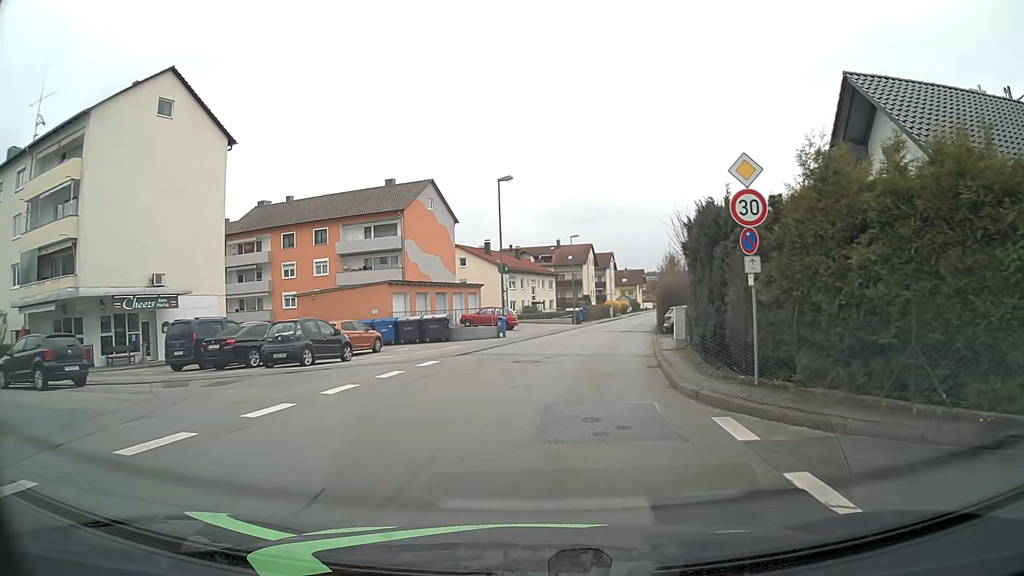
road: unclassified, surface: asphalt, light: Day
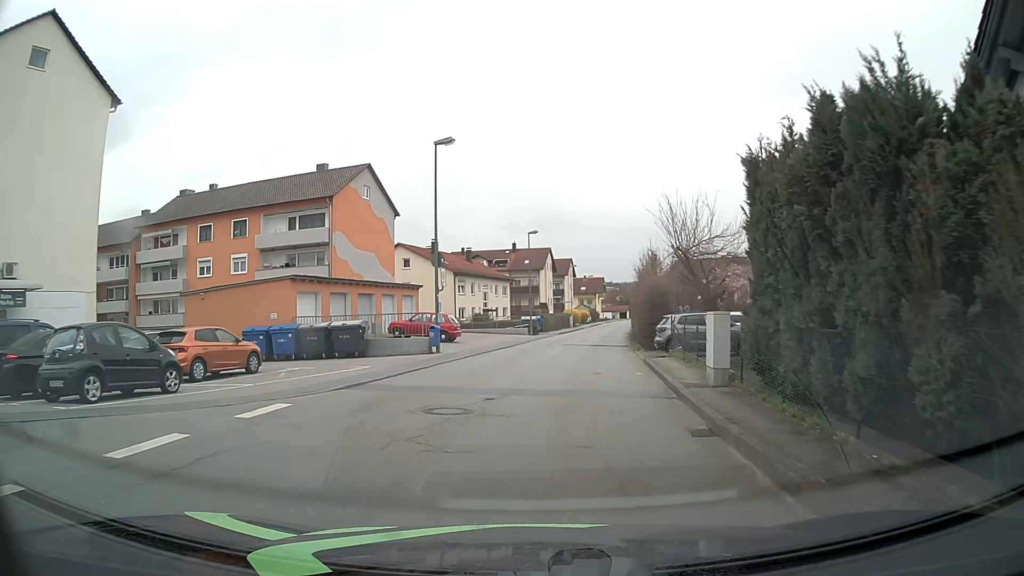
(+0.3, +8.9) m; +3°
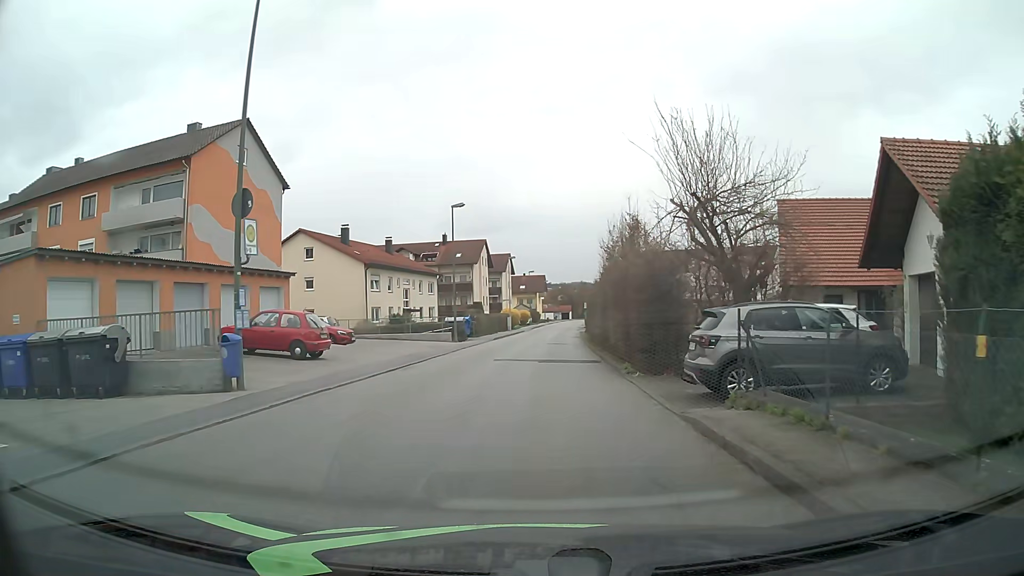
(+0.8, +13.2) m; +6°
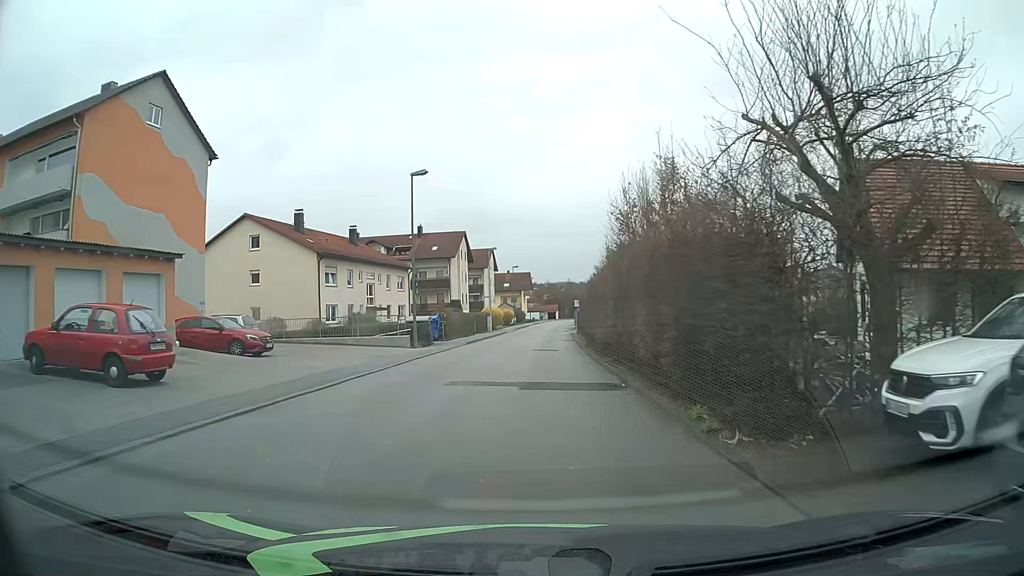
(+0.1, +9.0) m; +1°
(0, +10) (0, +20) (0, +30) (+1, +40) (+1, +50) (+1, +60) (+2, +70) (+2, +80) (+3, +90) (+4, +100) m
